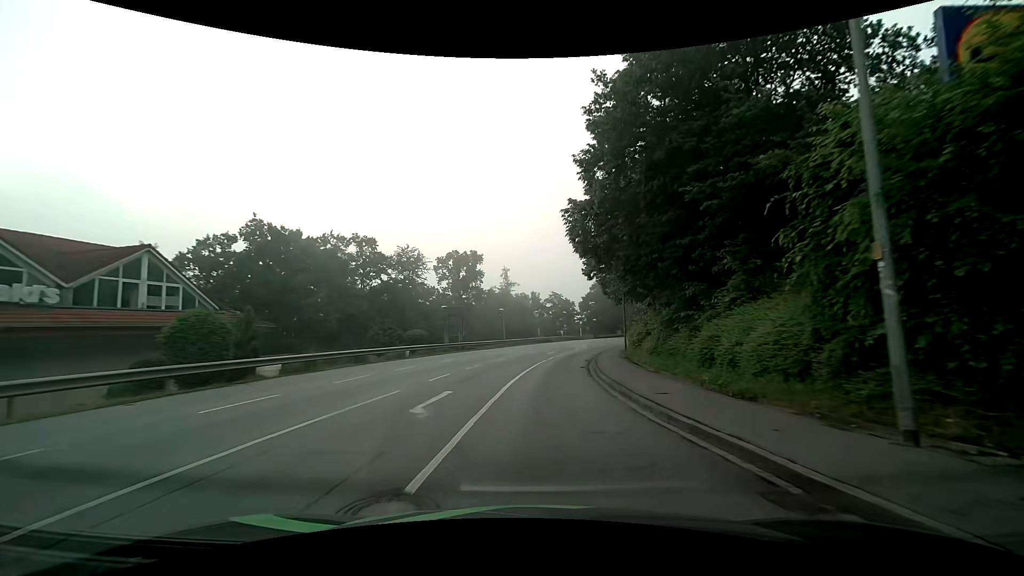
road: tertiary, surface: asphalt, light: Day
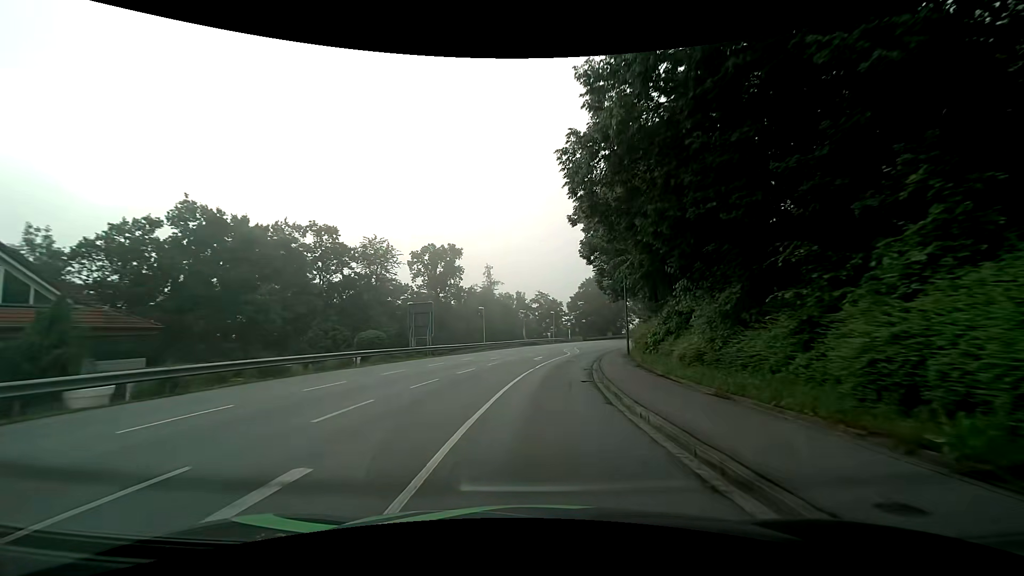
(+0.1, +7.6) m; +2°
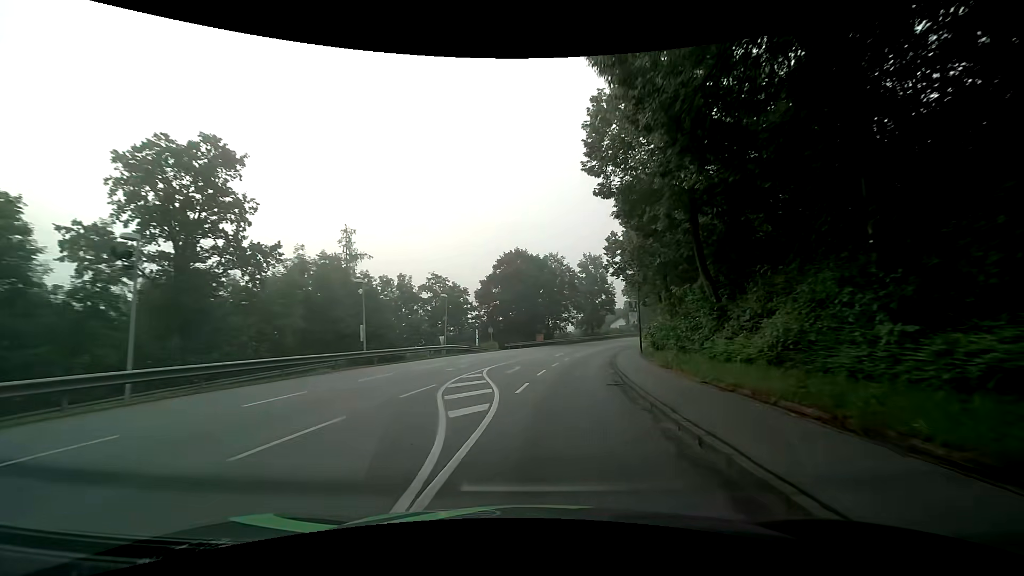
(+3.0, +37.6) m; +10°
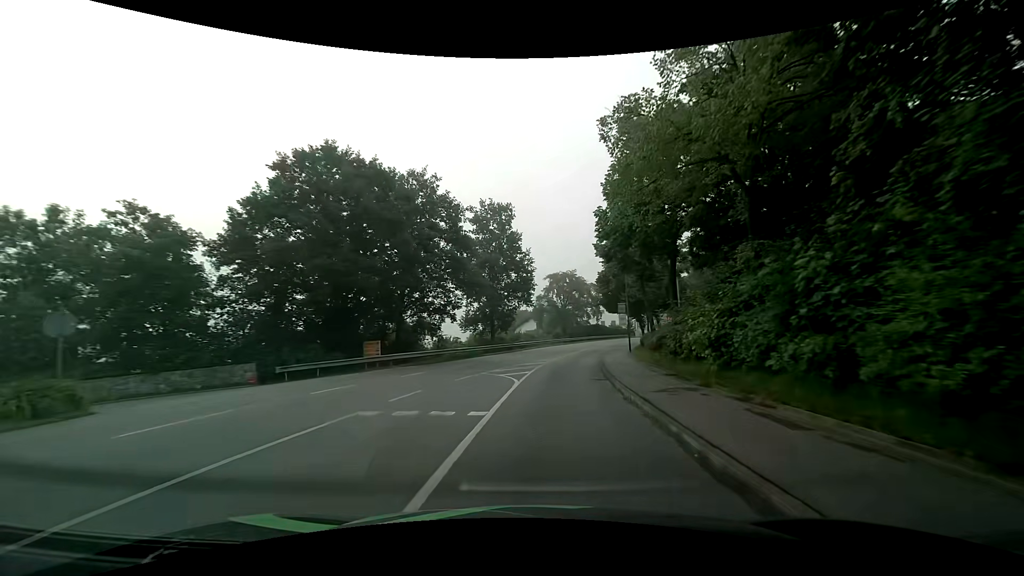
(+4.1, +37.3) m; +12°
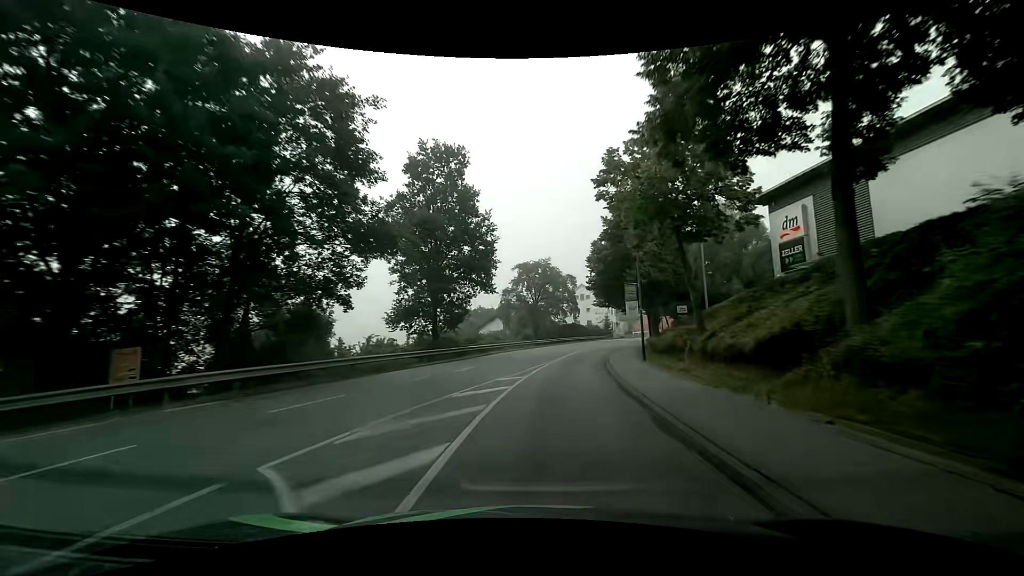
(+0.5, +15.0) m; +3°
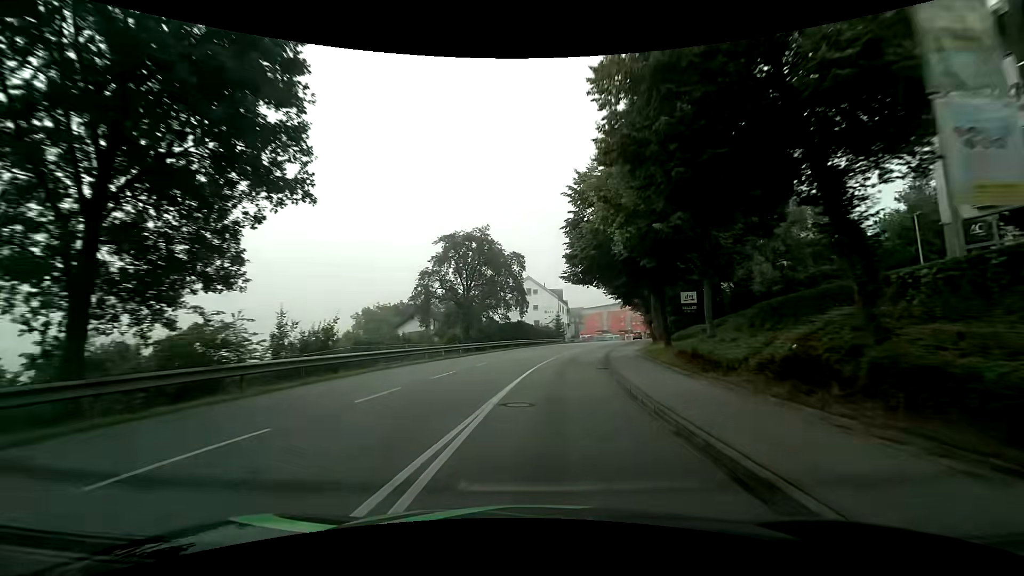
(+1.3, +22.5) m; +7°
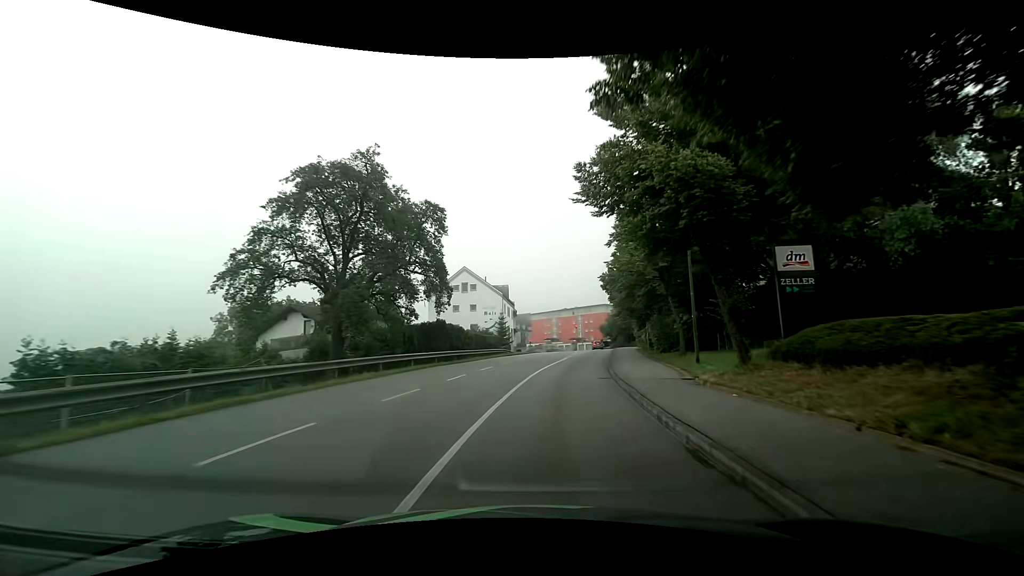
(+1.2, +22.5) m; +6°
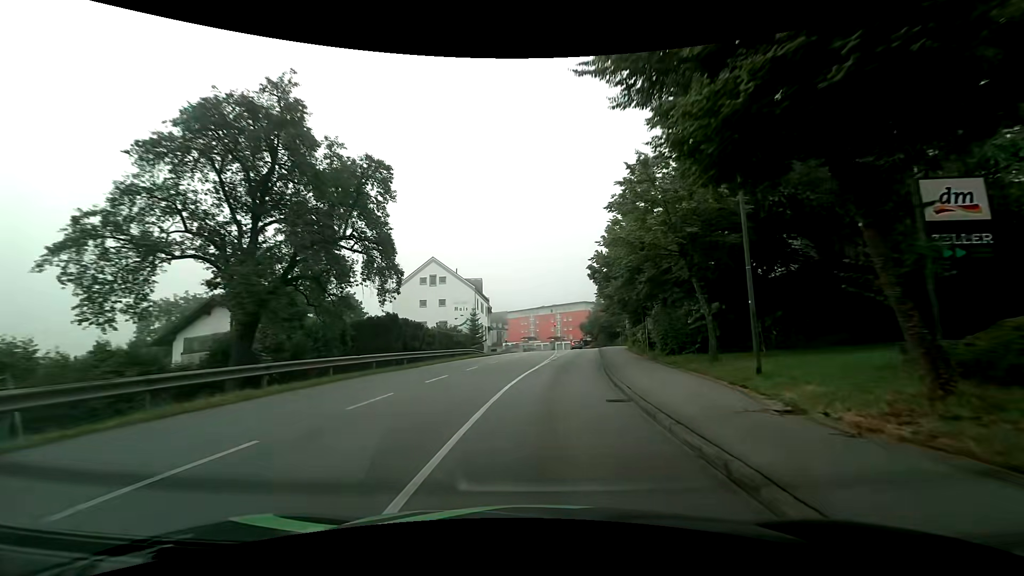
(+0.2, +7.5) m; +3°
(0, +10) (+1, +20) (+2, +30) (+3, +40) (+5, +50) (+6, +60) (+7, +70) (+8, +80) (+8, +90) (+7, +100) m
